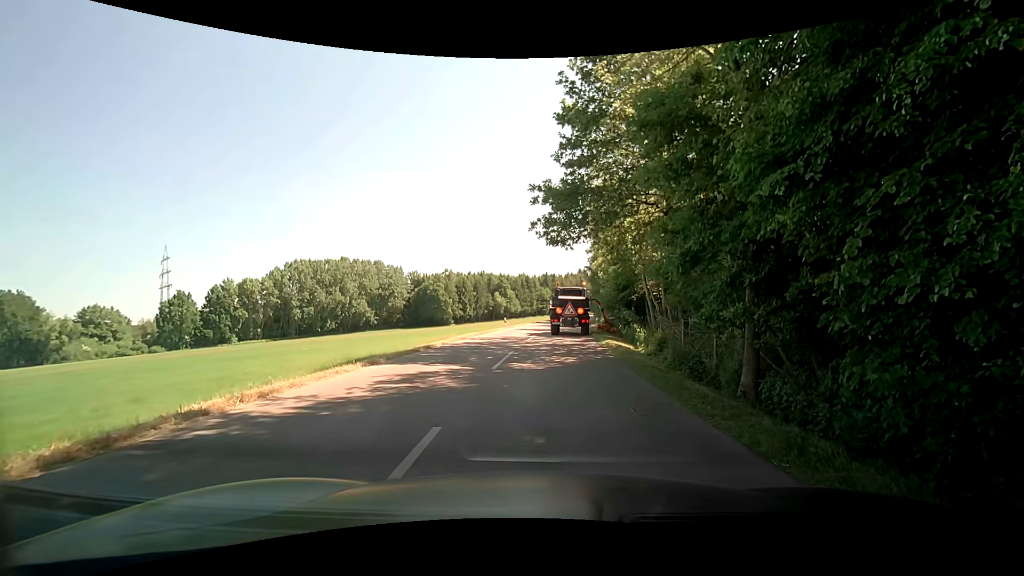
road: tertiary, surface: asphalt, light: Day
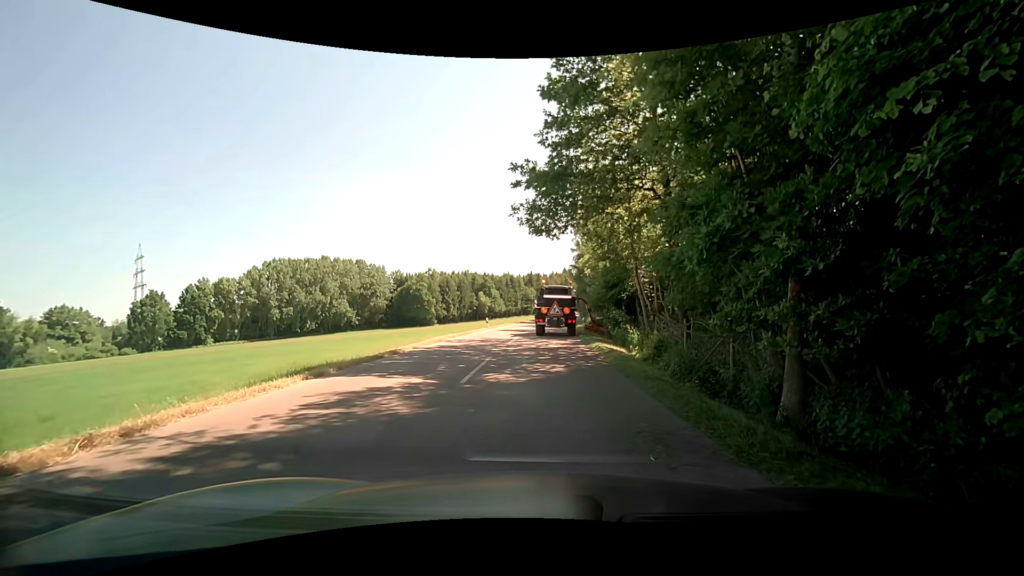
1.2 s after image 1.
(0.0, +2.3) m; +2°
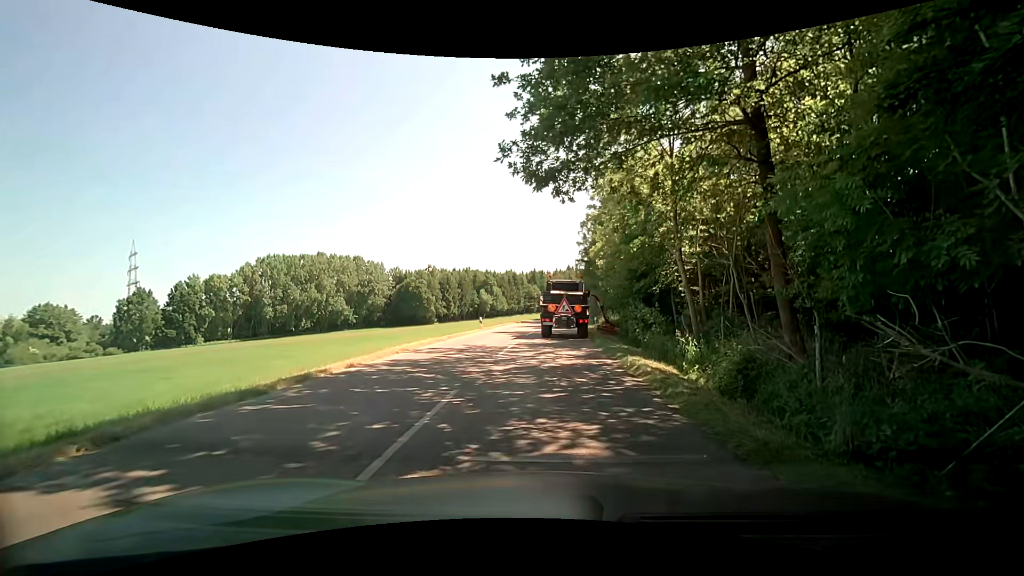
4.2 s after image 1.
(-0.1, +6.7) m; -2°
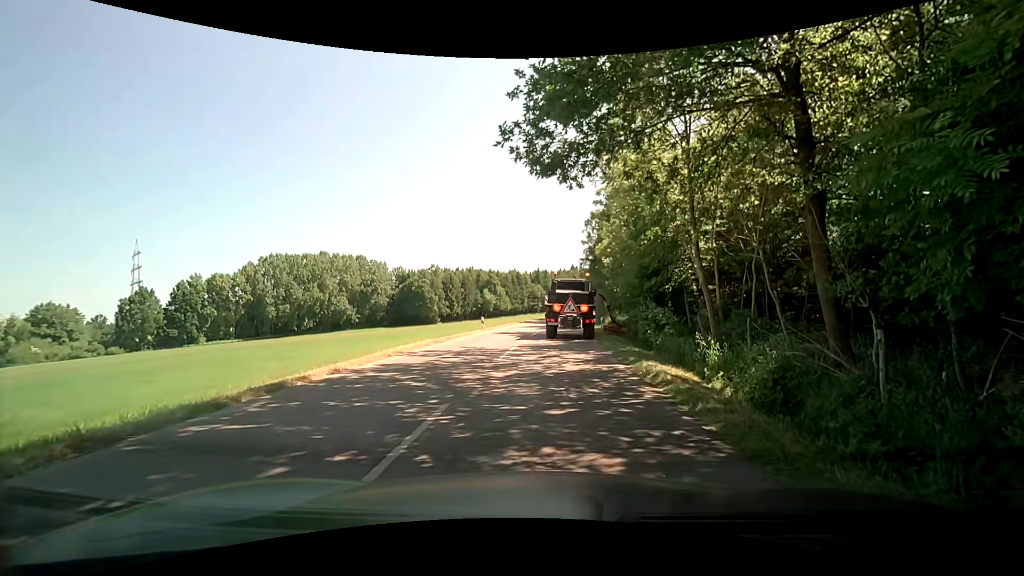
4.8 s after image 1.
(0.0, +1.3) m; +1°
